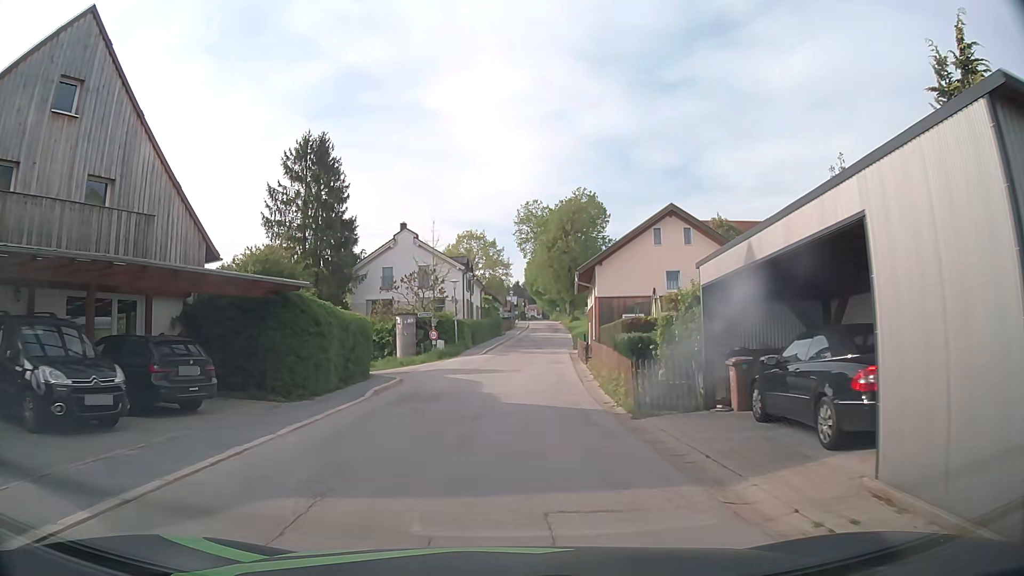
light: Day
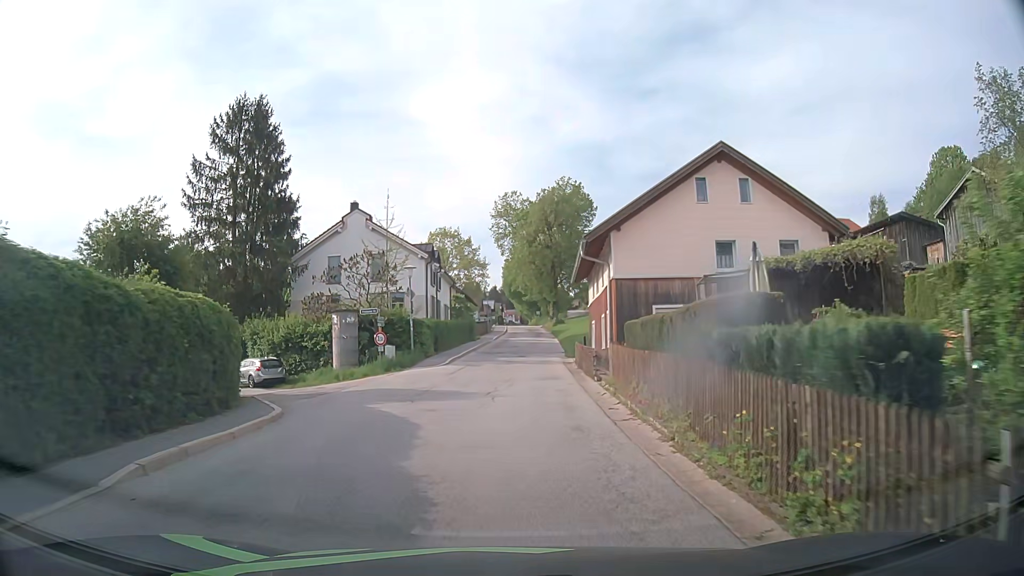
(+0.1, +10.6) m; +1°
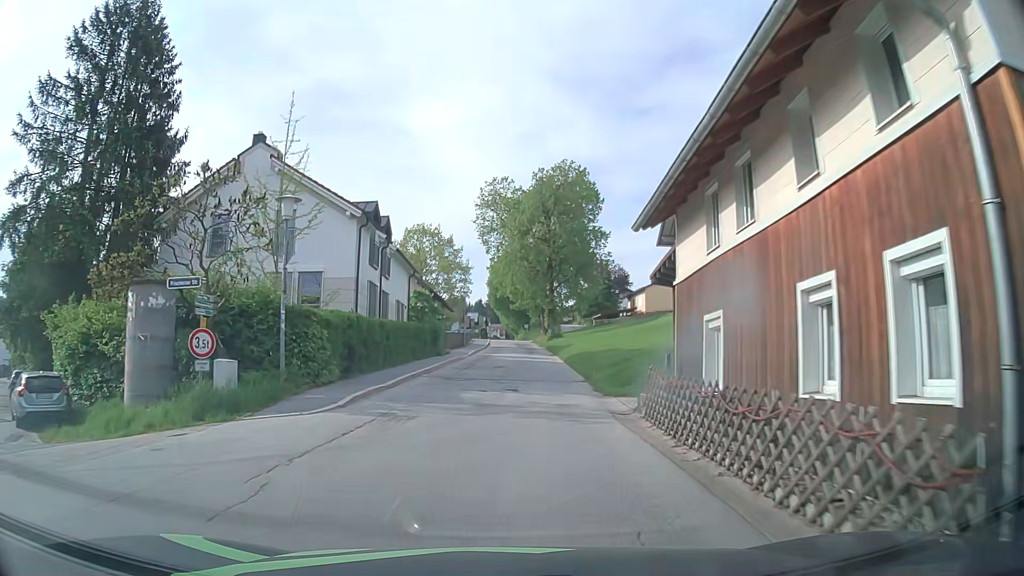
(+0.1, +17.3) m; 0°
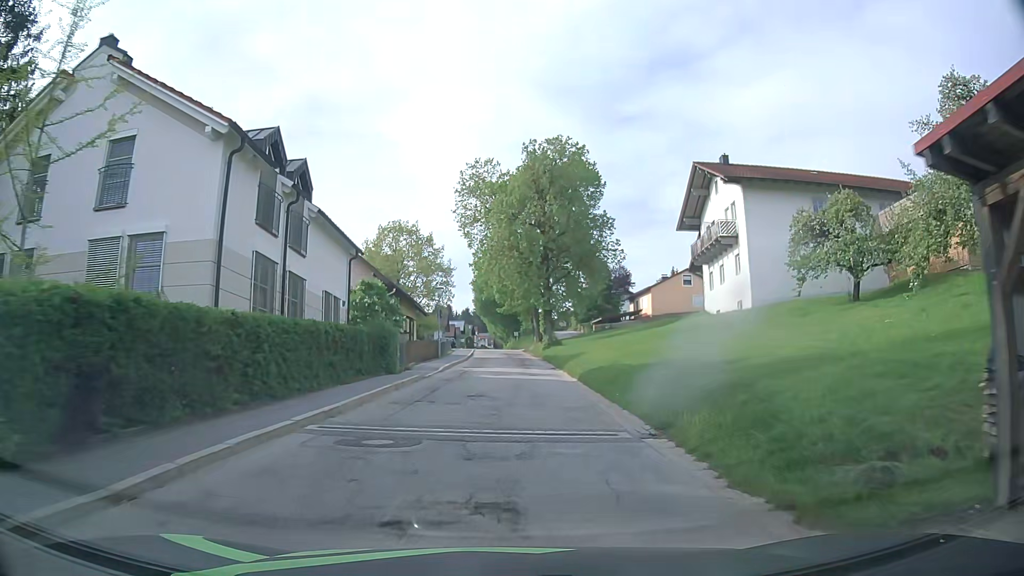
(+0.3, +12.3) m; +2°
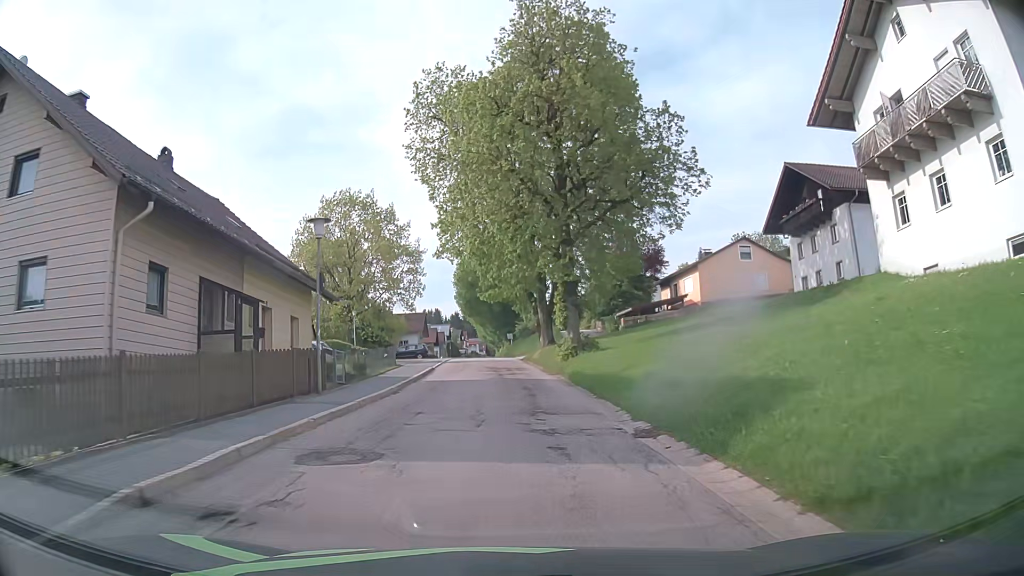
(+0.1, +26.1) m; 0°
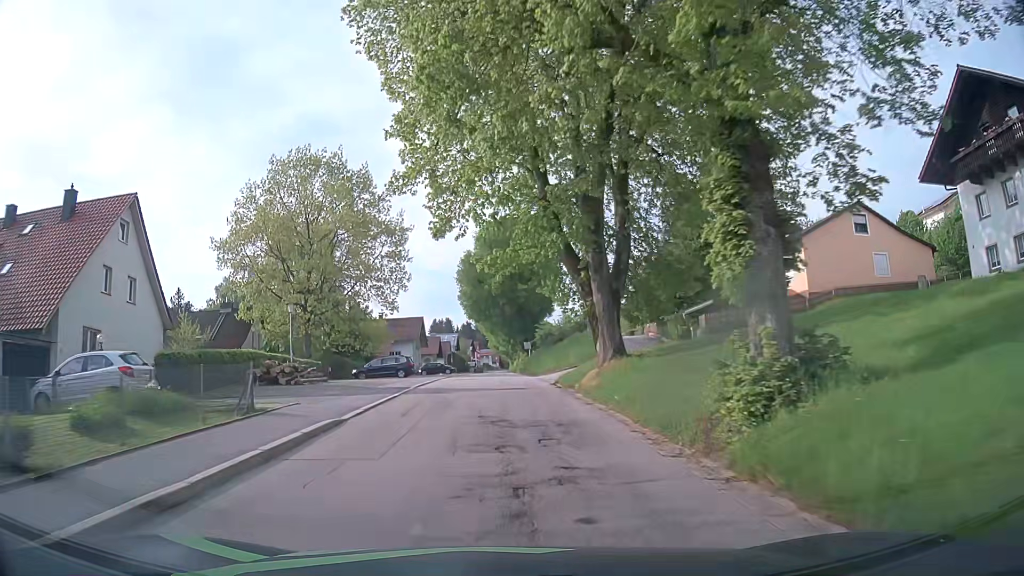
(-0.2, +20.7) m; -1°
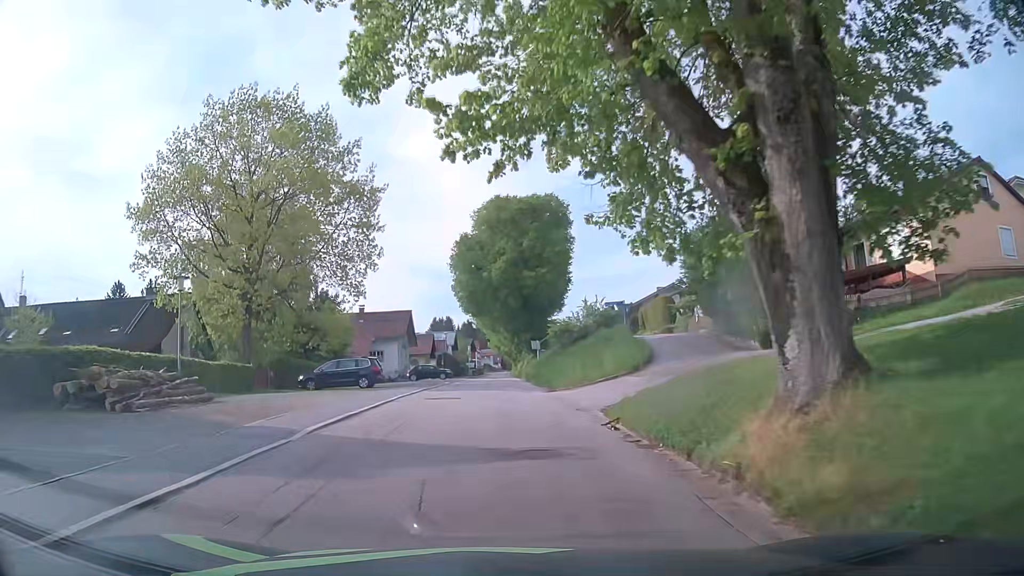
(+0.1, +13.9) m; +2°
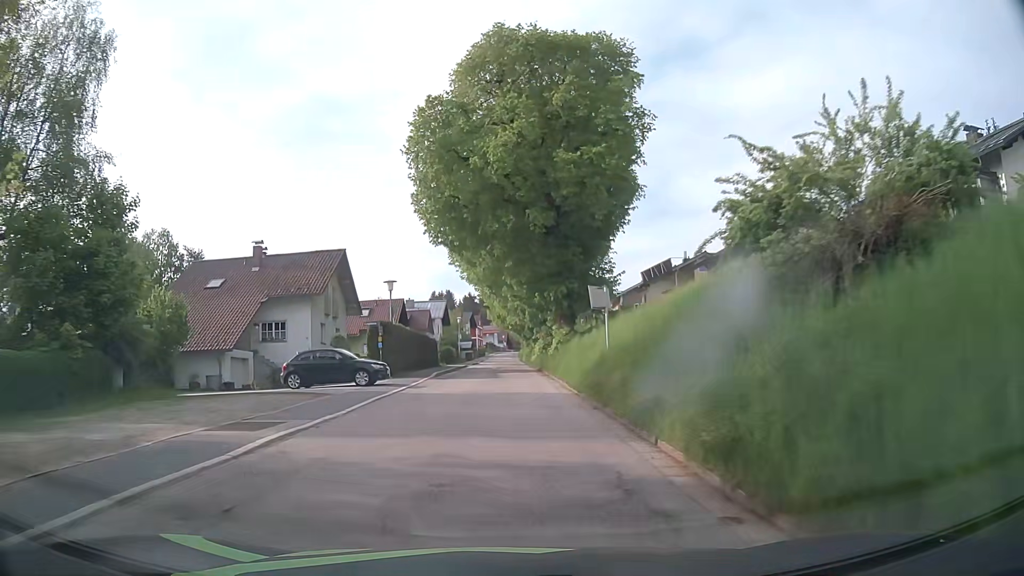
(-1.8, +34.8) m; -3°
(0, +10) (0, +20) (0, +30) (0, +40) (0, +50) (0, +60) (0, +70) (0, +80) (0, +90) (0, +100) m
